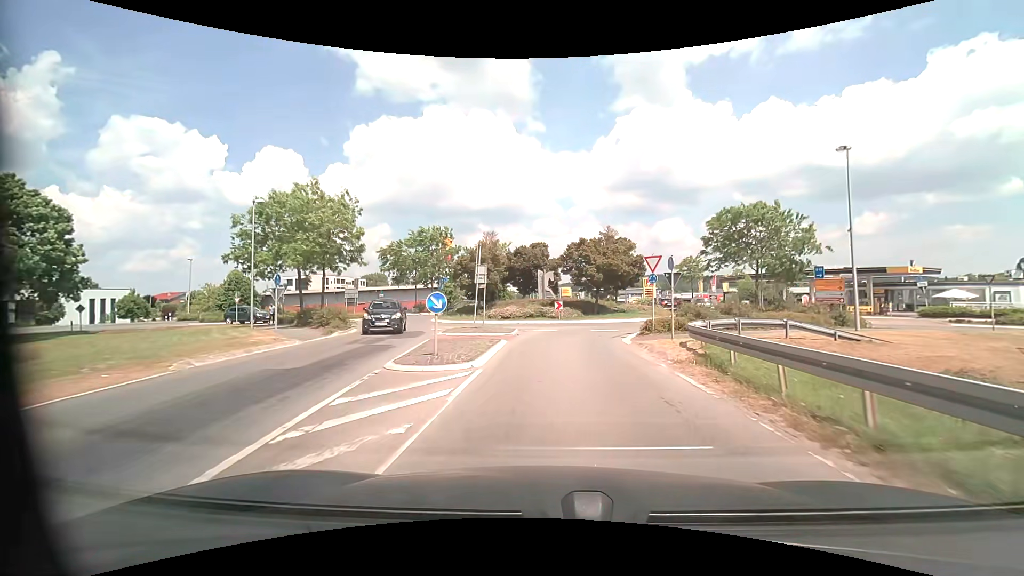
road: secondary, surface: asphalt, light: Day
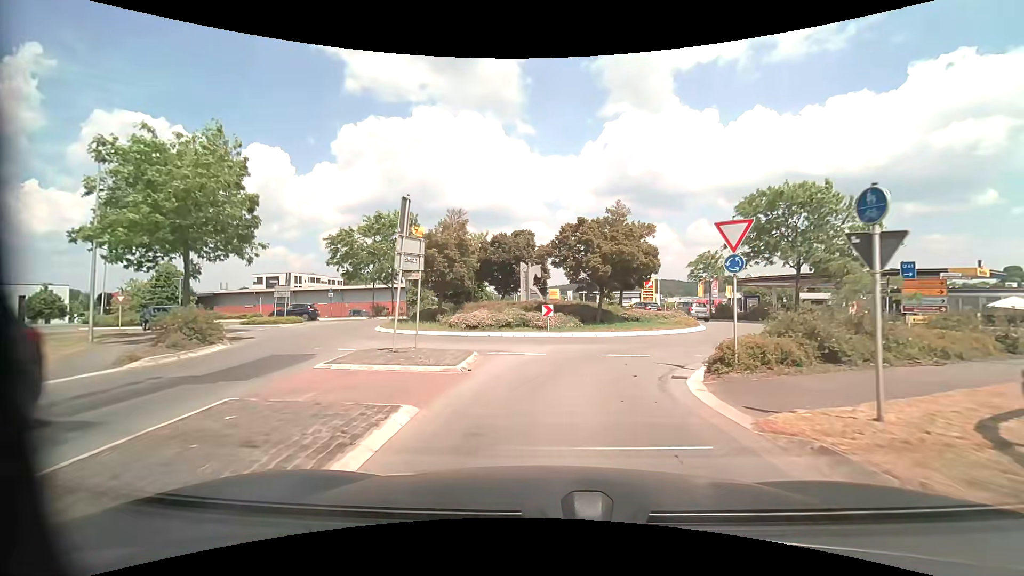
(+0.1, +10.1) m; +2°
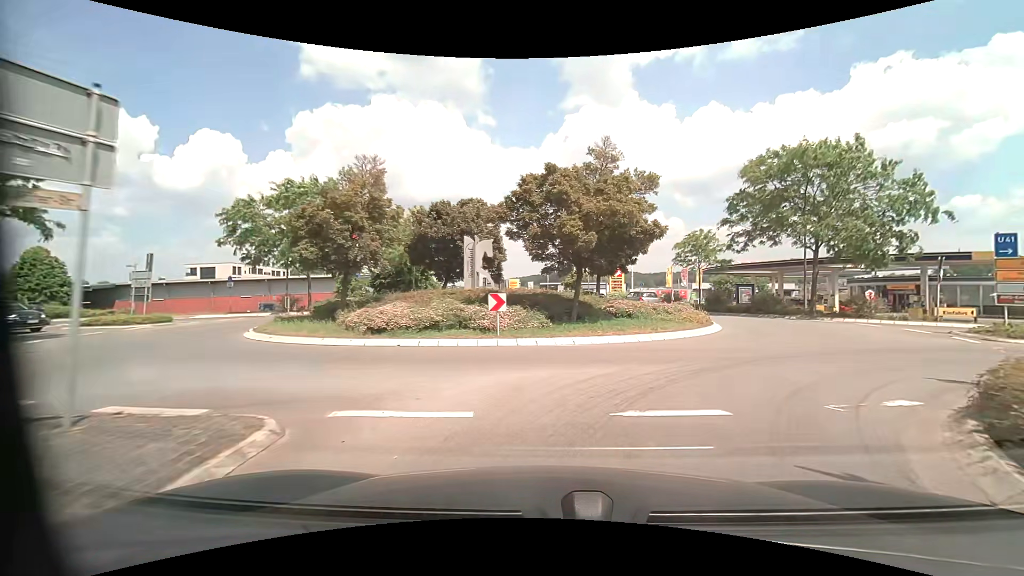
(+0.2, +8.7) m; +4°
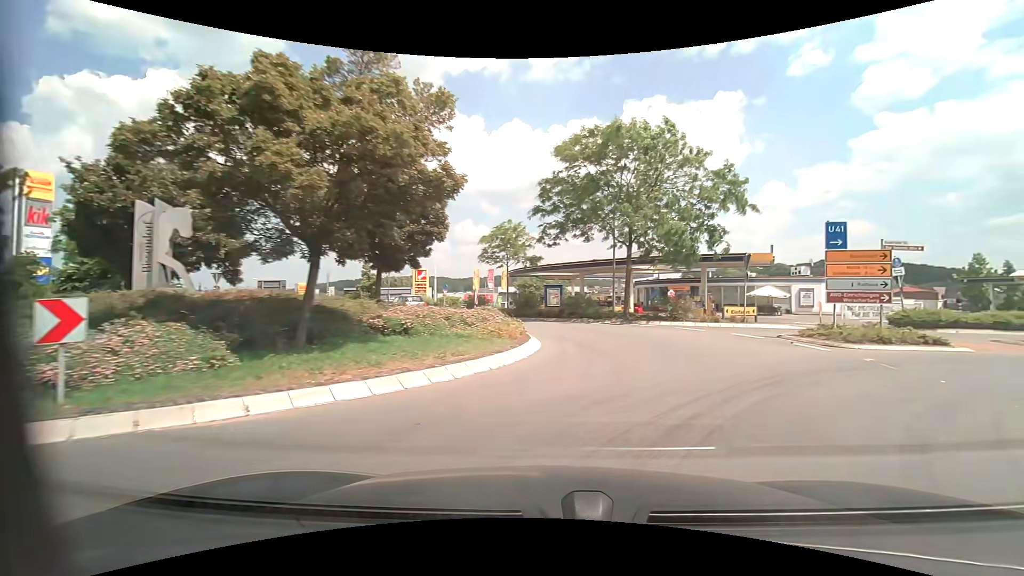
(+1.3, +7.4) m; +22°
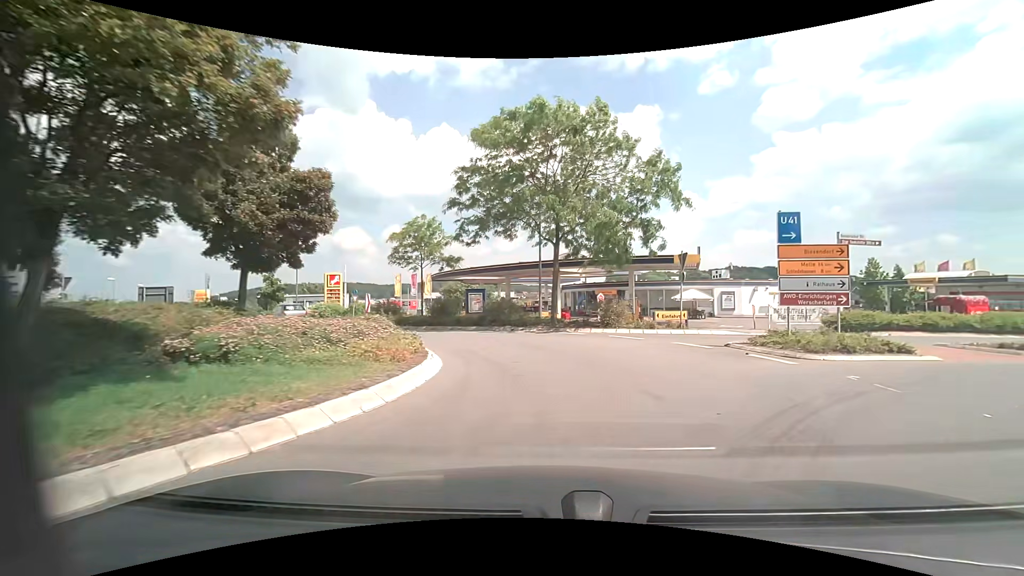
(+0.3, +3.4) m; +8°
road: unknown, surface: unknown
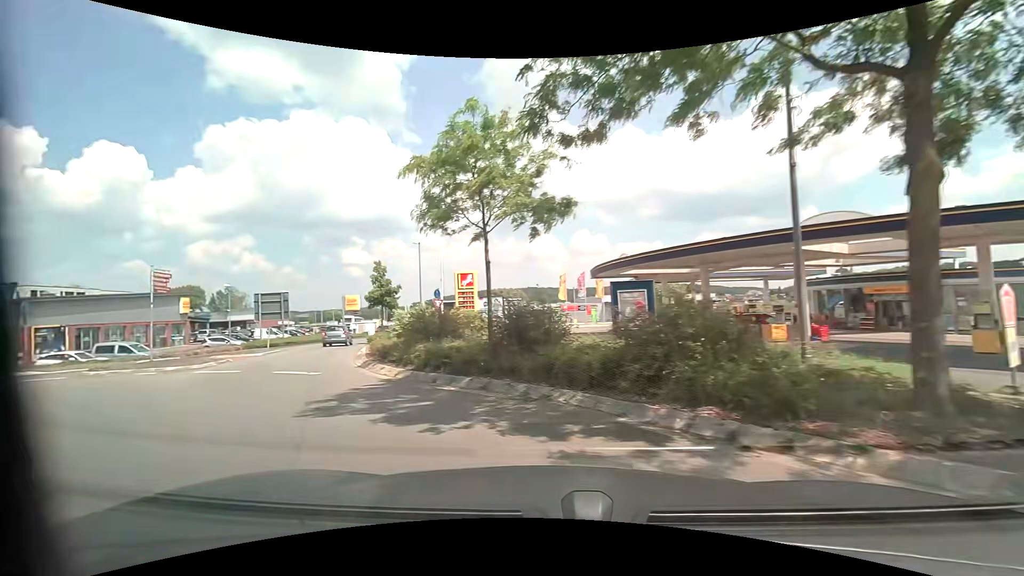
(-0.4, +16.8) m; -21°
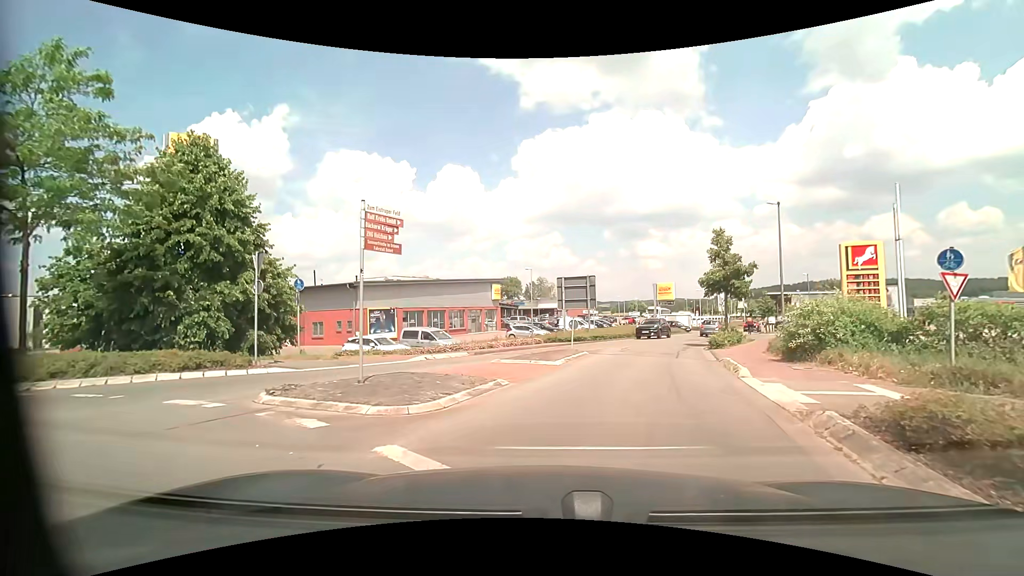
(-4.7, +10.3) m; -34°
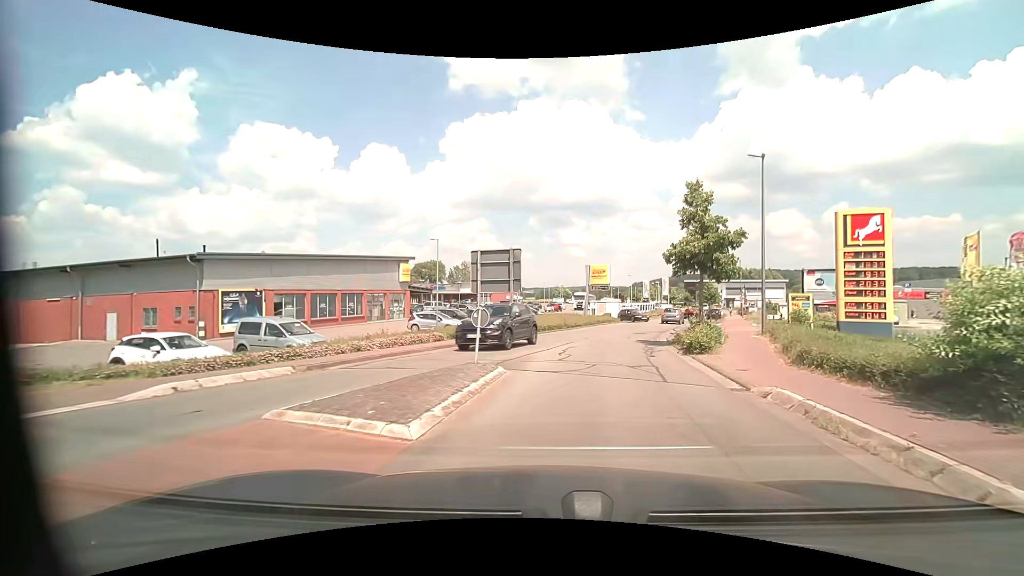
(+0.6, +9.4) m; +8°
